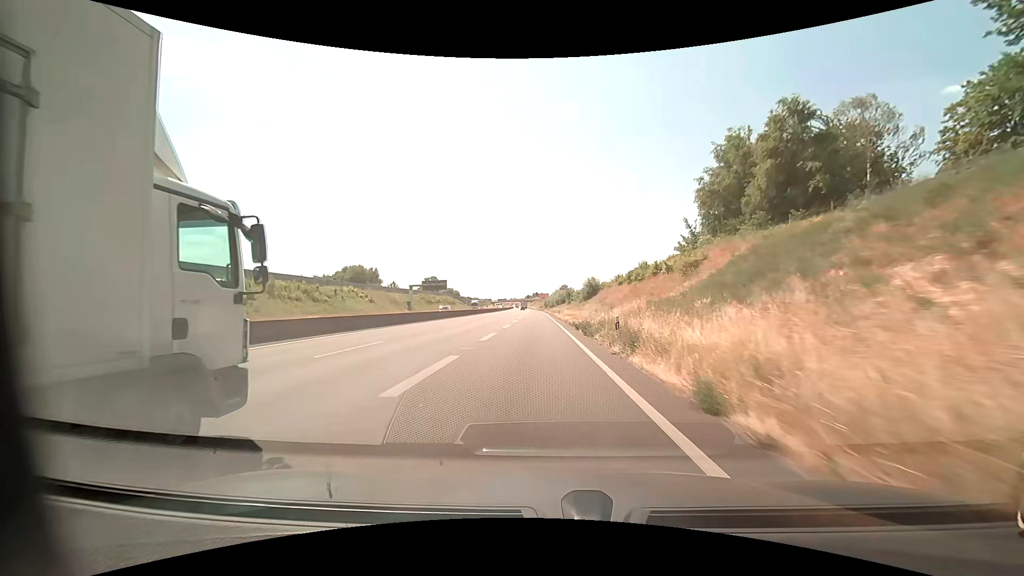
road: motorway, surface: asphalt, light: Day
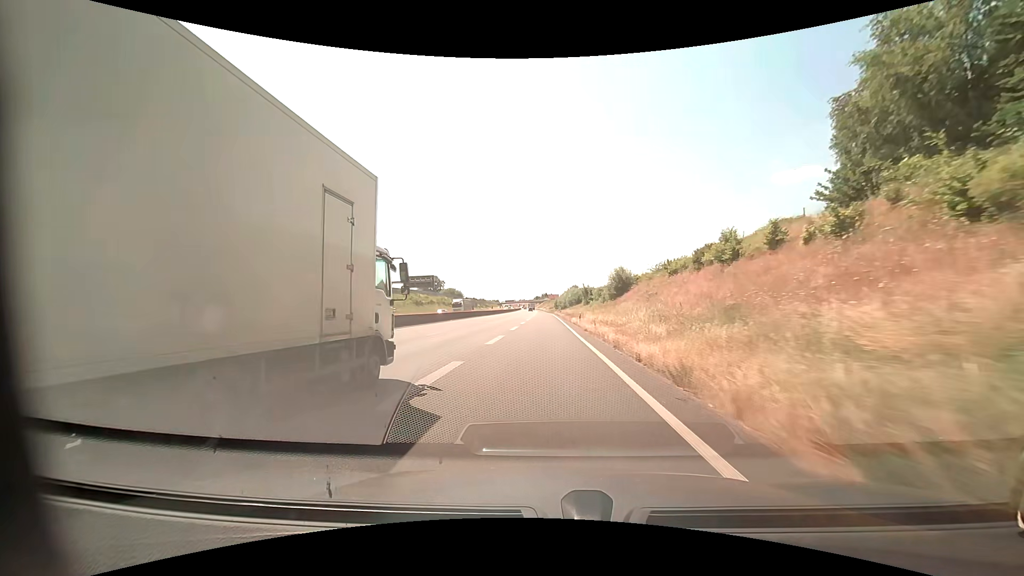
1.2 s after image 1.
(-0.3, +25.4) m; -1°
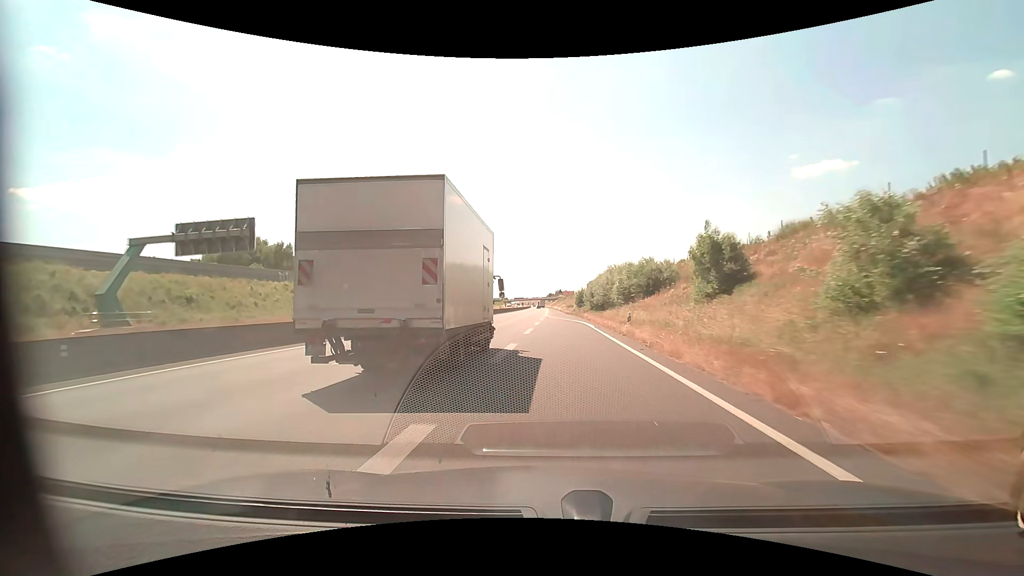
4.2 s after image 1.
(-0.5, +67.8) m; -1°
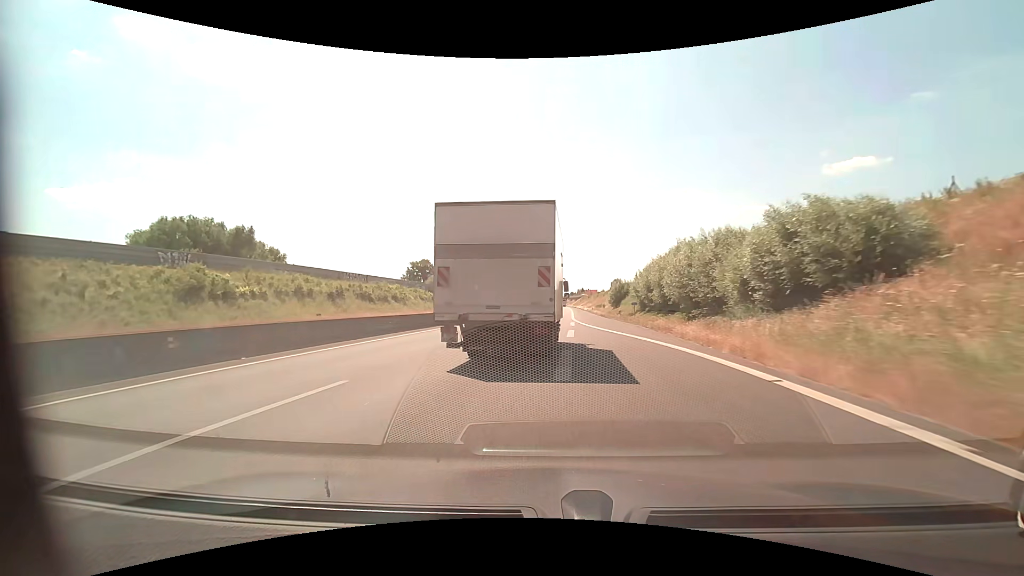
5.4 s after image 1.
(-0.6, +27.2) m; -3°
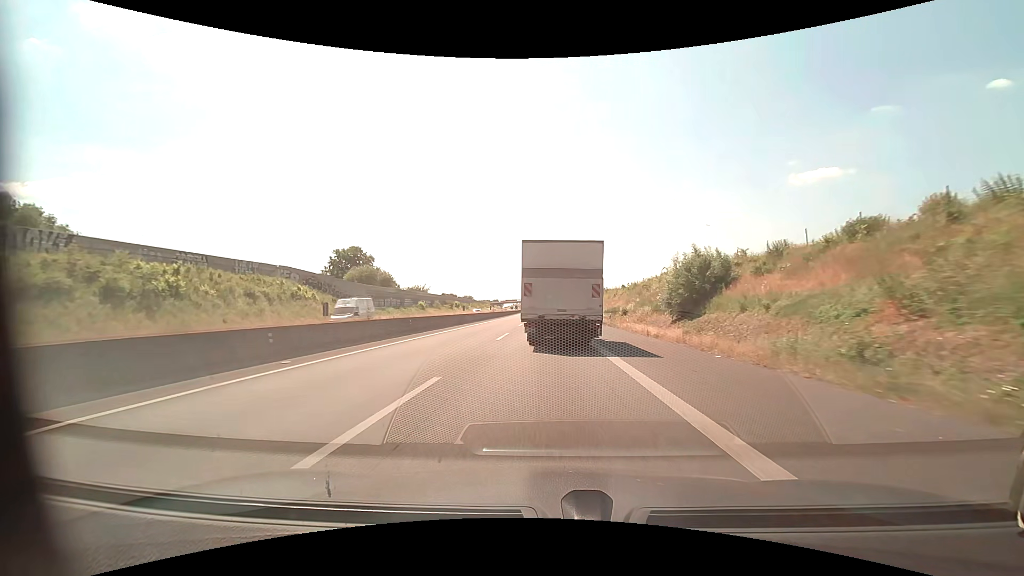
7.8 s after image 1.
(+0.9, +53.8) m; +3°
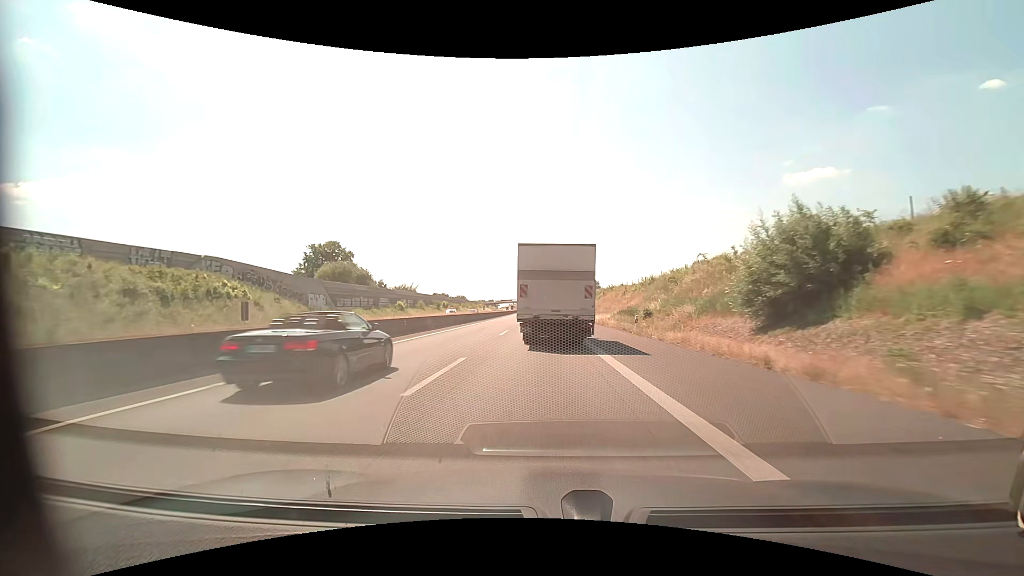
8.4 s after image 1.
(+0.1, +14.2) m; 0°
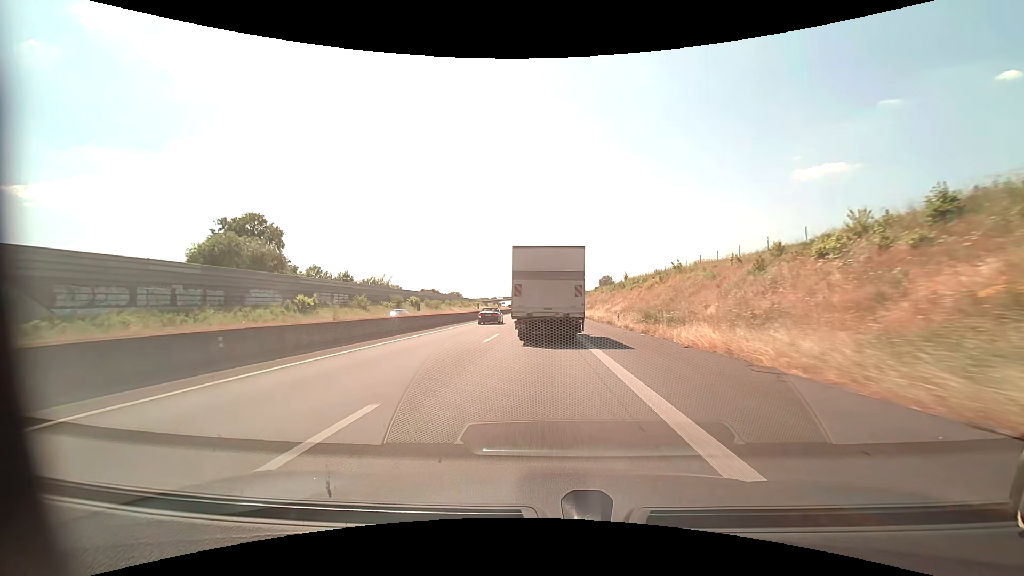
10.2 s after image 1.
(-0.1, +43.3) m; -1°
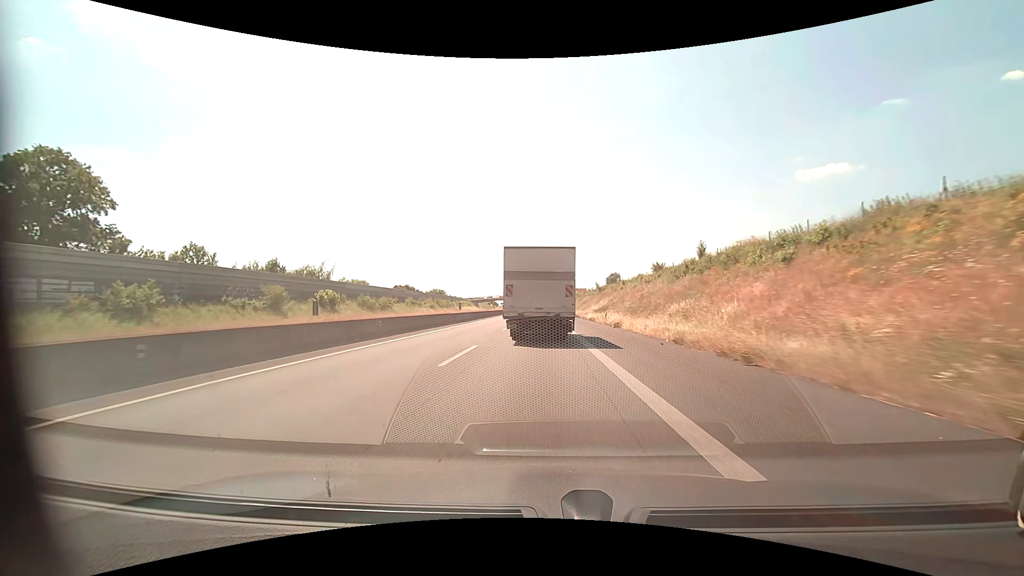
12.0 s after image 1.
(-0.1, +44.3) m; 0°
(0, +10) (0, +20) (0, +30) (0, +40) (0, +50) (-1, +60) (-1, +70) (-1, +80) (-1, +90) (-2, +100) m
